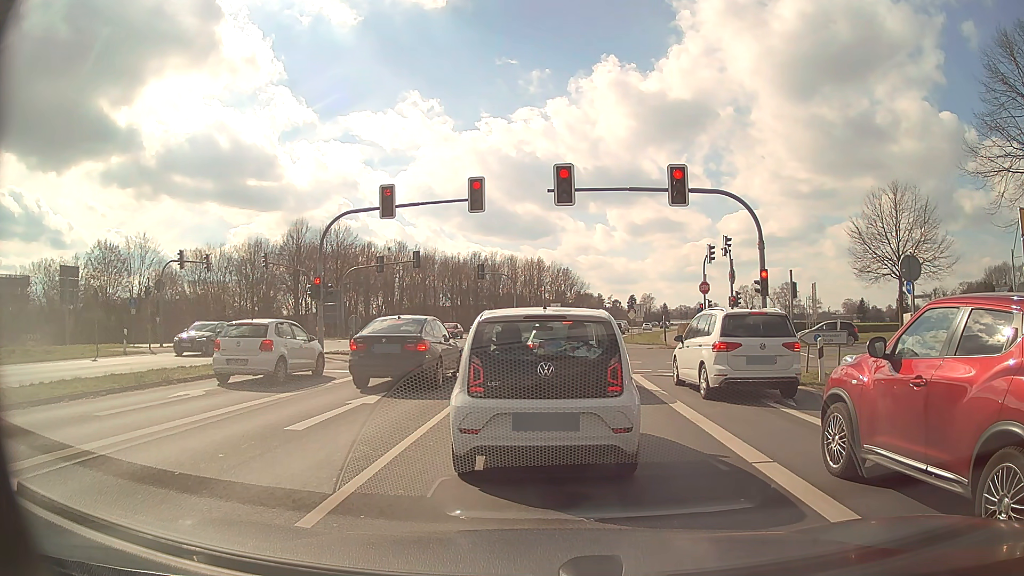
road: primary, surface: asphalt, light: Day
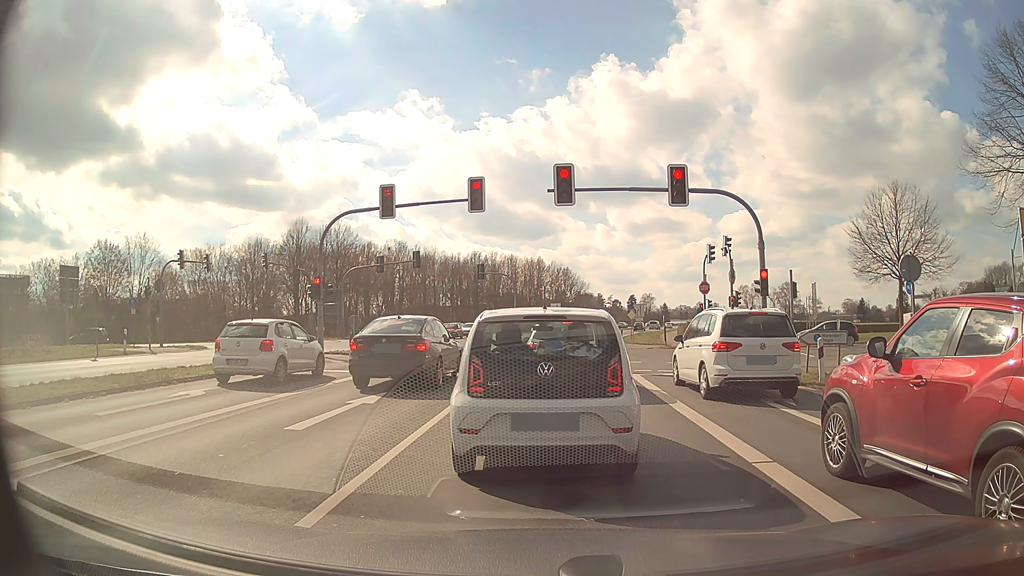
(0.0, 0.0) m; 0°
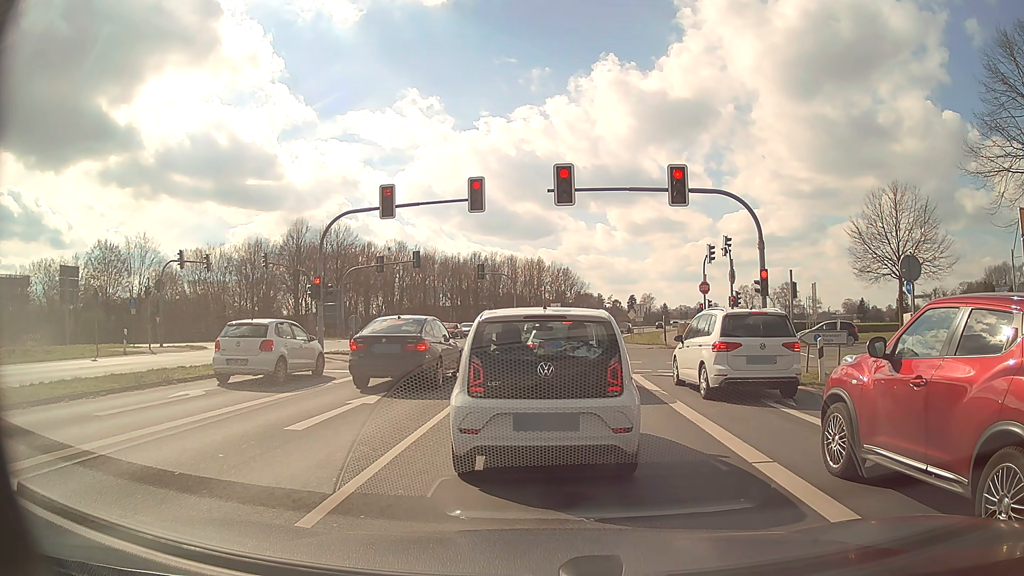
(0.0, 0.0) m; 0°
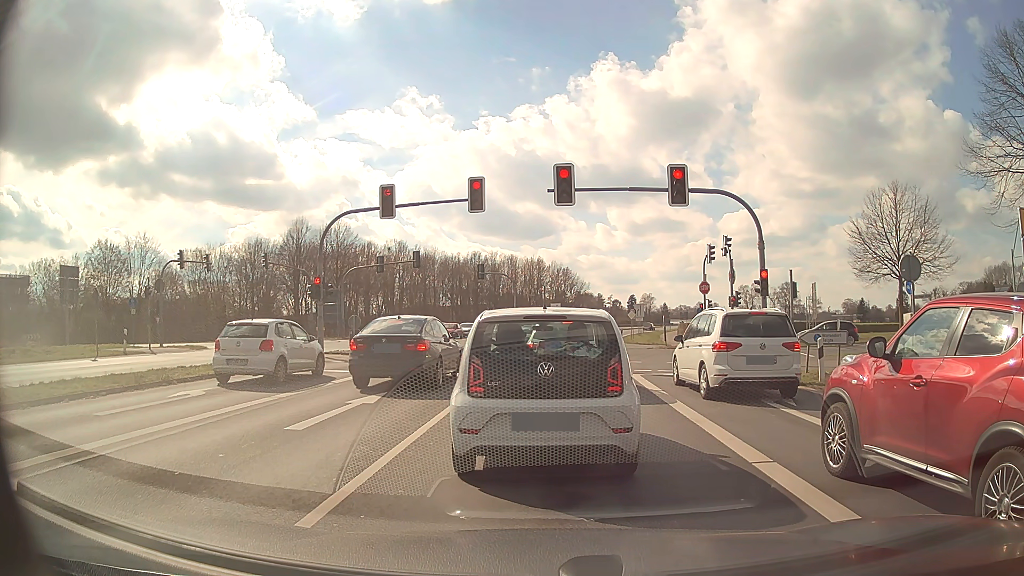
(0.0, 0.0) m; 0°
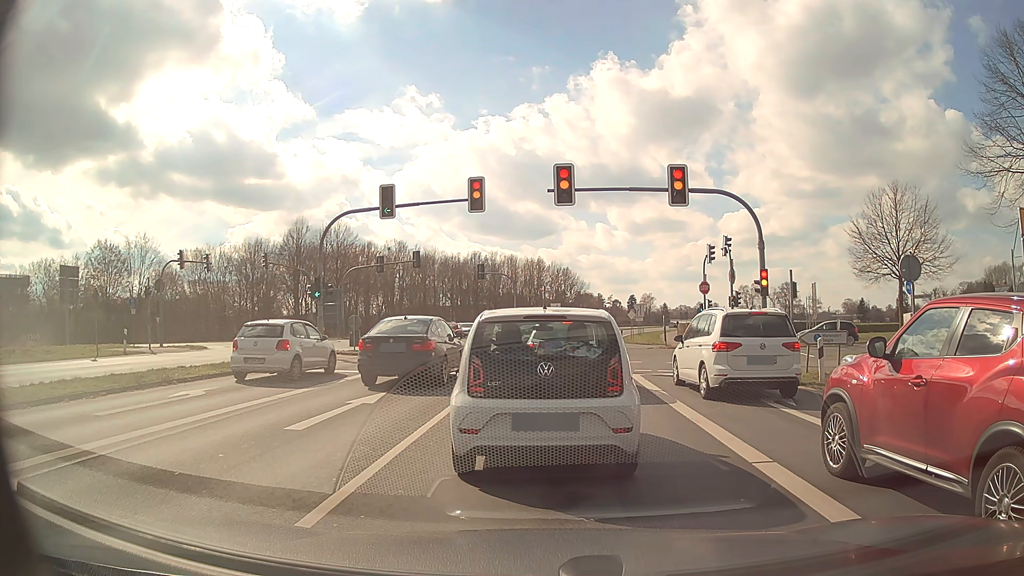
(0.0, 0.0) m; 0°
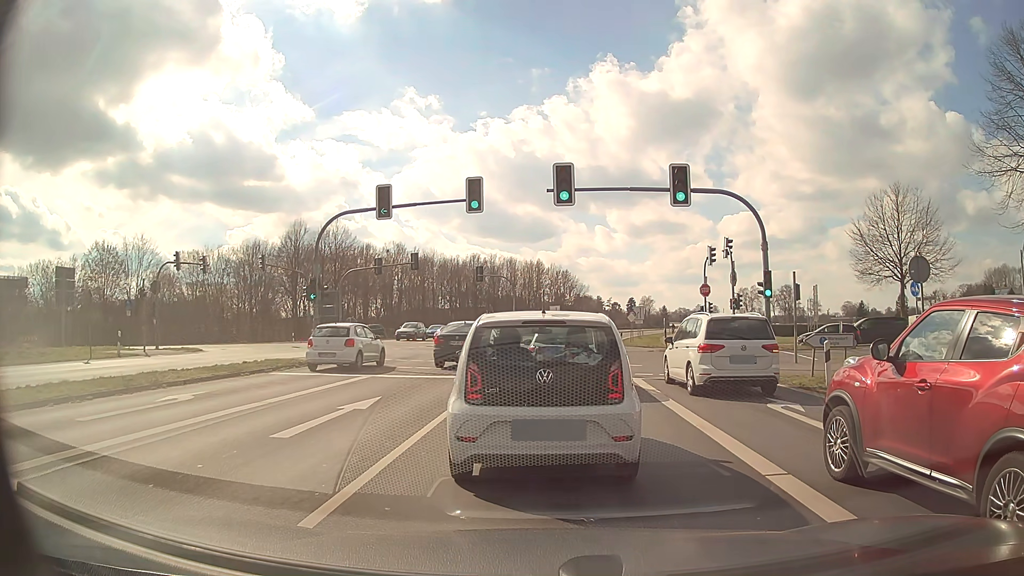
(0.0, +0.5) m; 0°
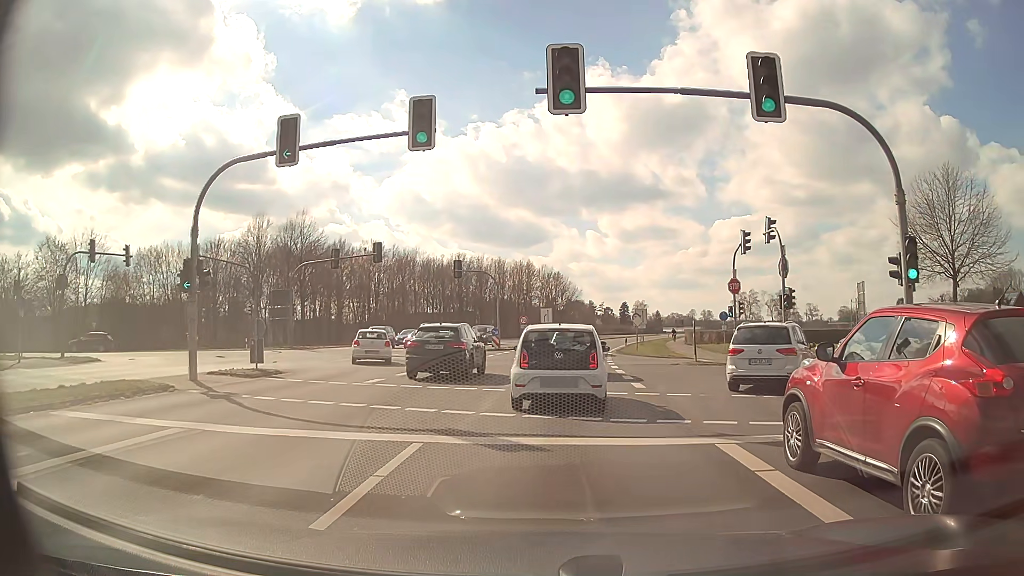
(+0.2, +10.1) m; +1°
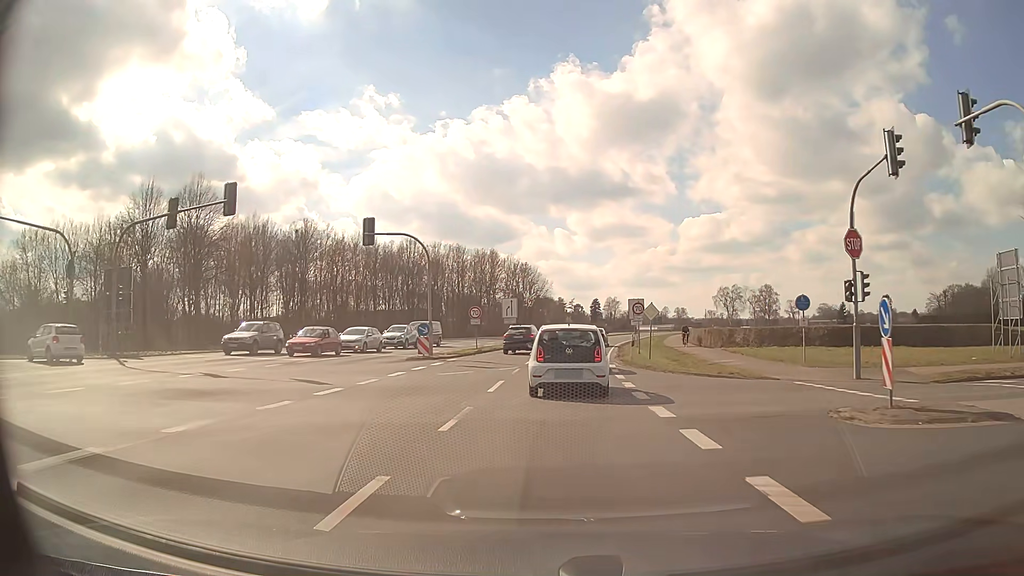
(+0.4, +18.9) m; +3°
(0, +10) (+1, +20) (+1, +30) (+2, +40) (+3, +50) (+5, +60) (+6, +70) (+8, +80) (+10, +89) (+12, +99) m
